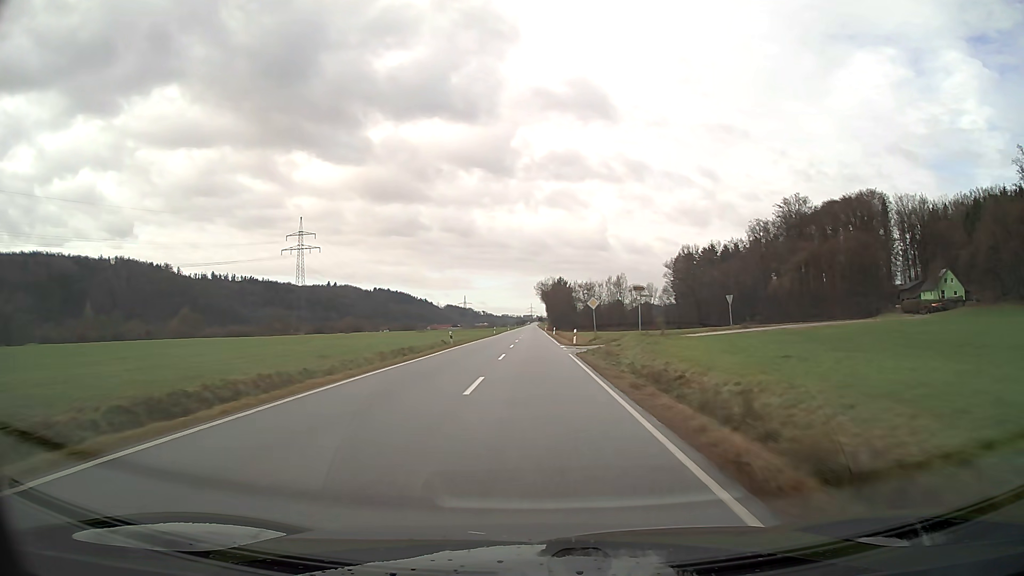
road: secondary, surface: asphalt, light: Day
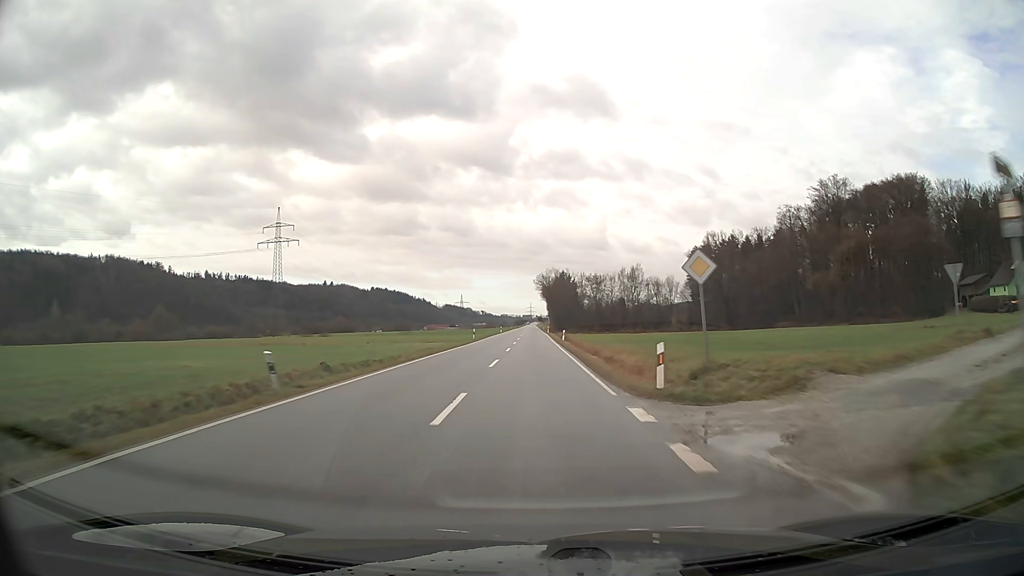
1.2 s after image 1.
(0.0, +27.9) m; 0°
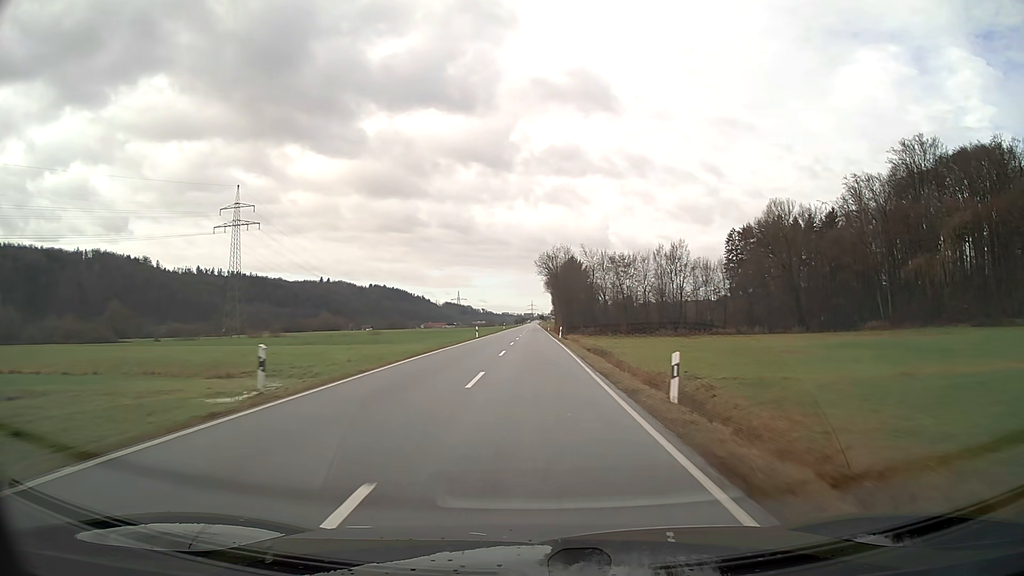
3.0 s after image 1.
(0.0, +43.7) m; 0°
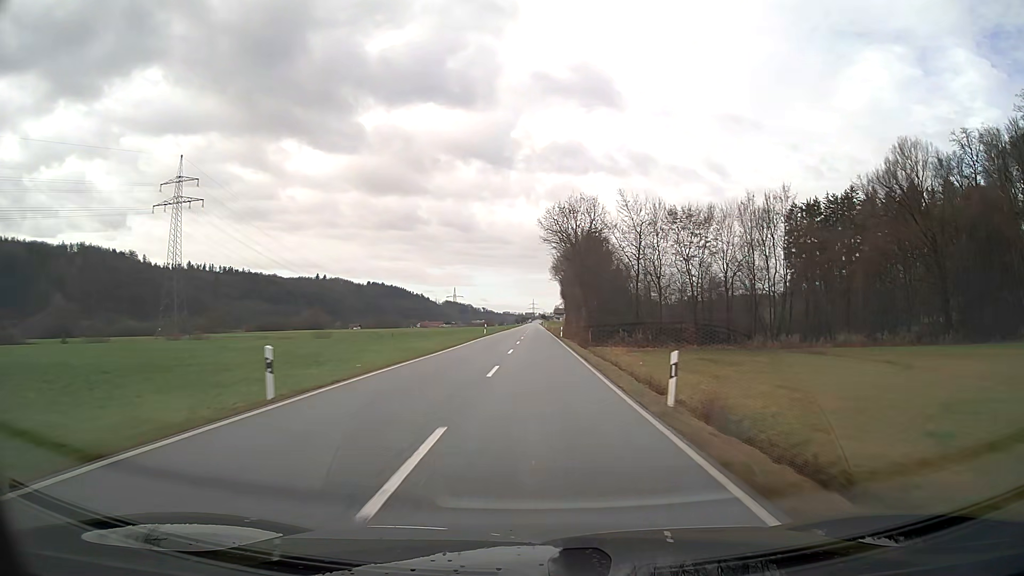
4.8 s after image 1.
(-0.1, +45.4) m; 0°
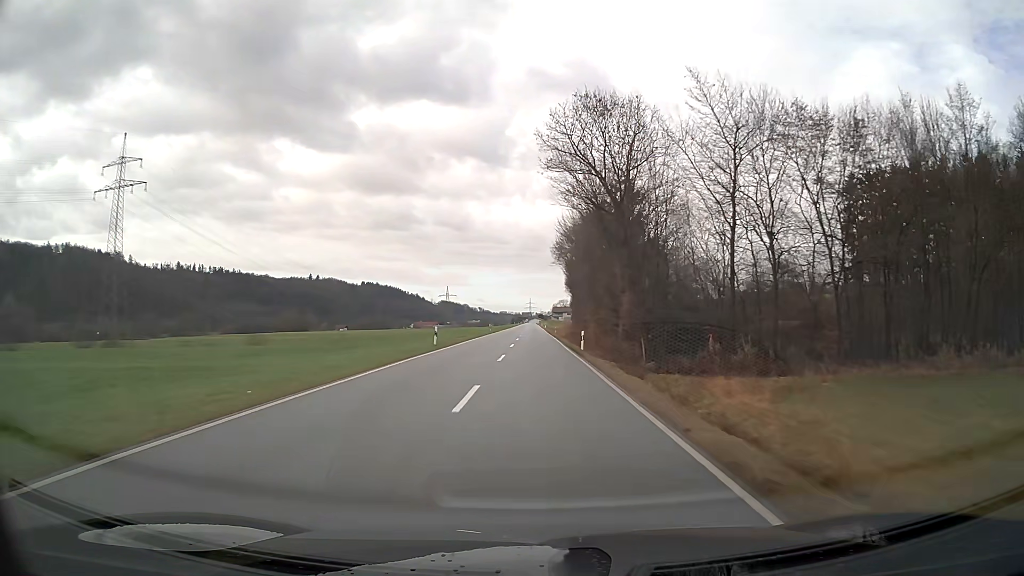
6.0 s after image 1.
(+0.1, +30.9) m; 0°
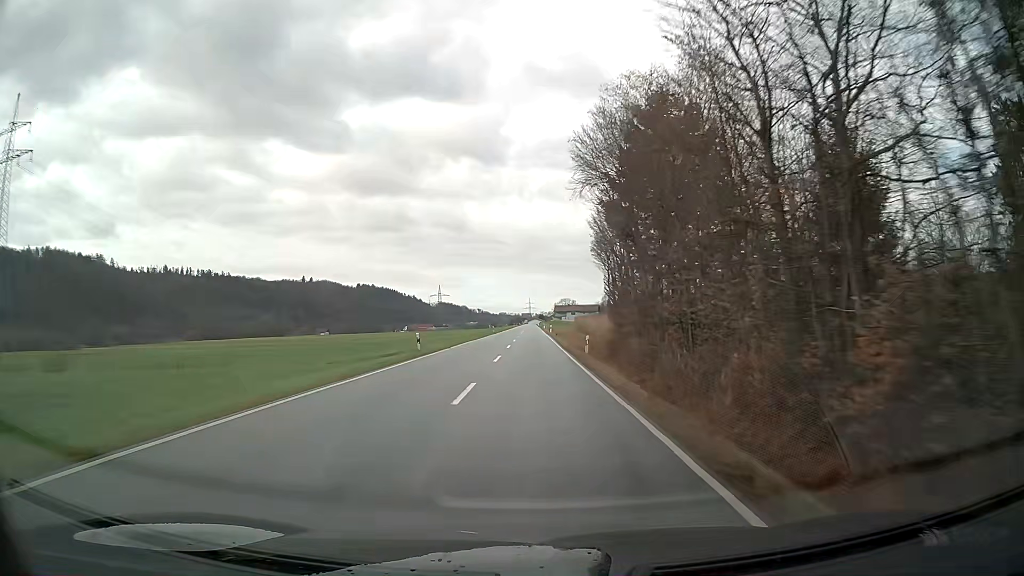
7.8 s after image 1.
(0.0, +47.1) m; 0°
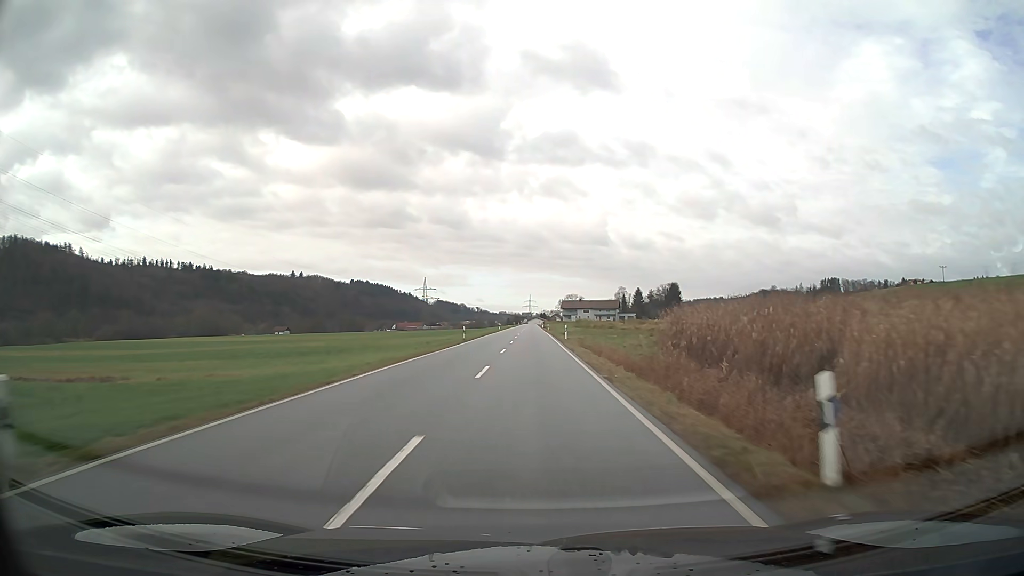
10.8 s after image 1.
(-0.2, +79.8) m; 0°
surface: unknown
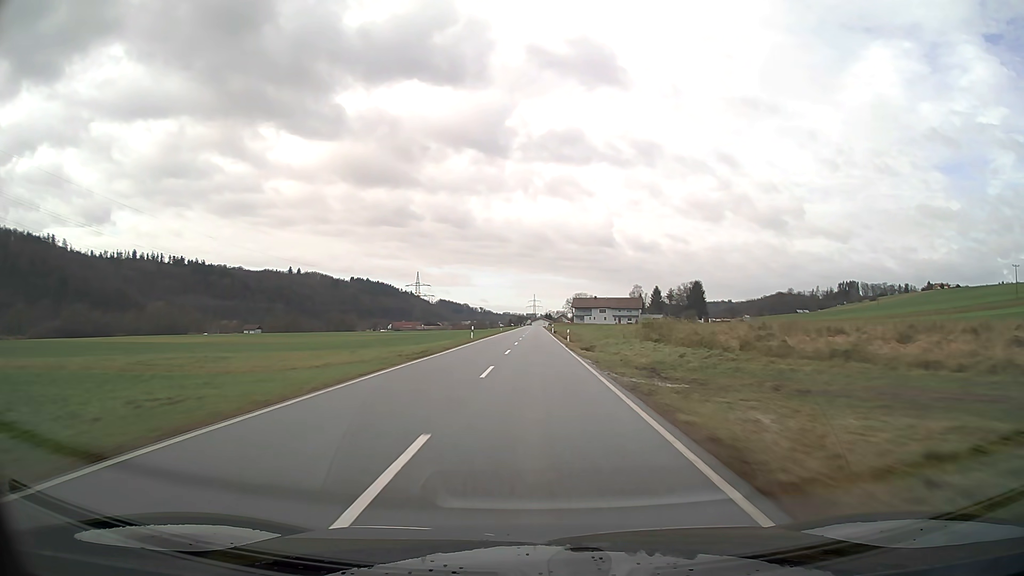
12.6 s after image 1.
(-0.1, +48.1) m; 0°
